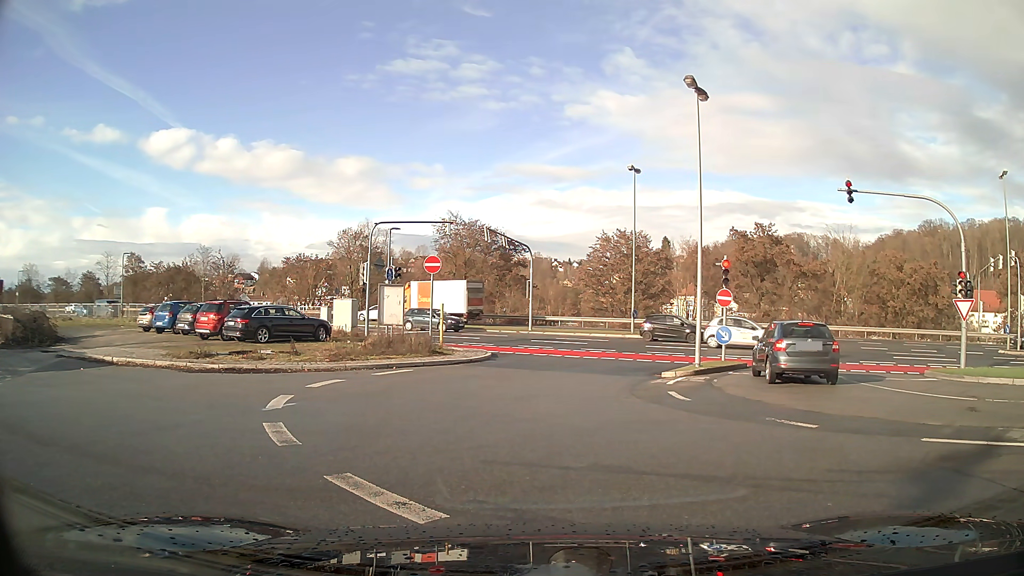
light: Day
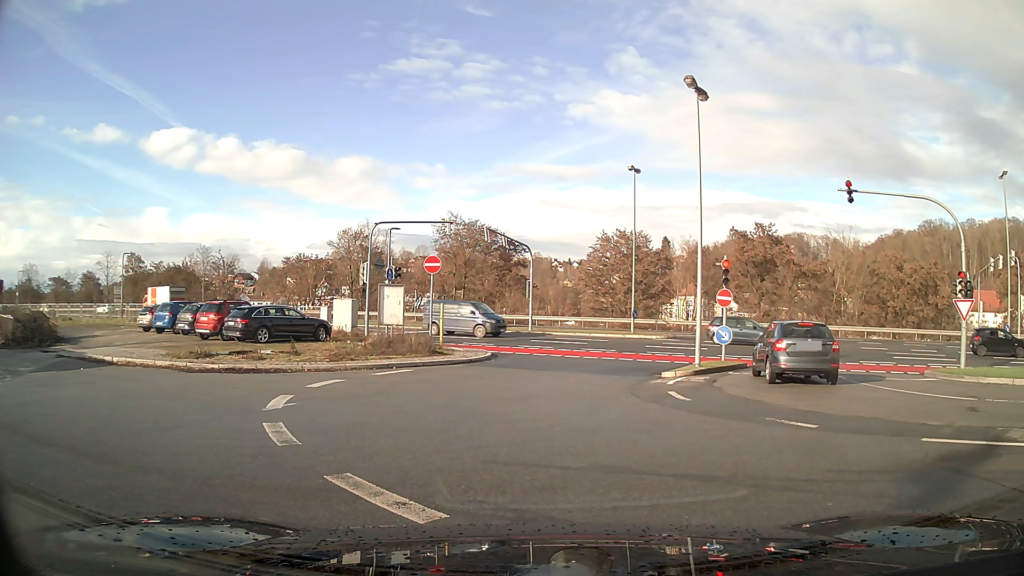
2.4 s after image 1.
(0.0, 0.0) m; 0°
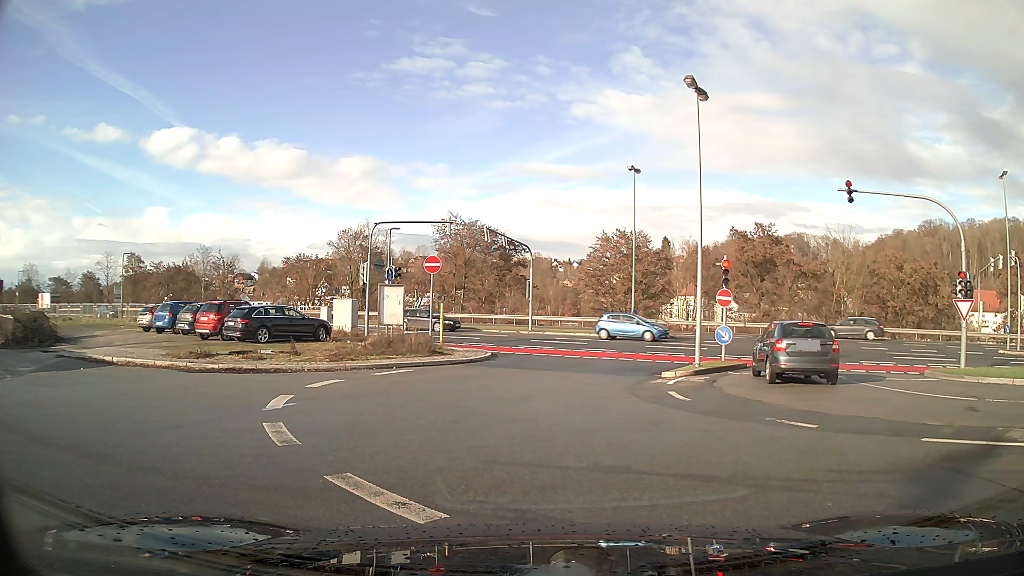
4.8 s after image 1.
(0.0, 0.0) m; 0°
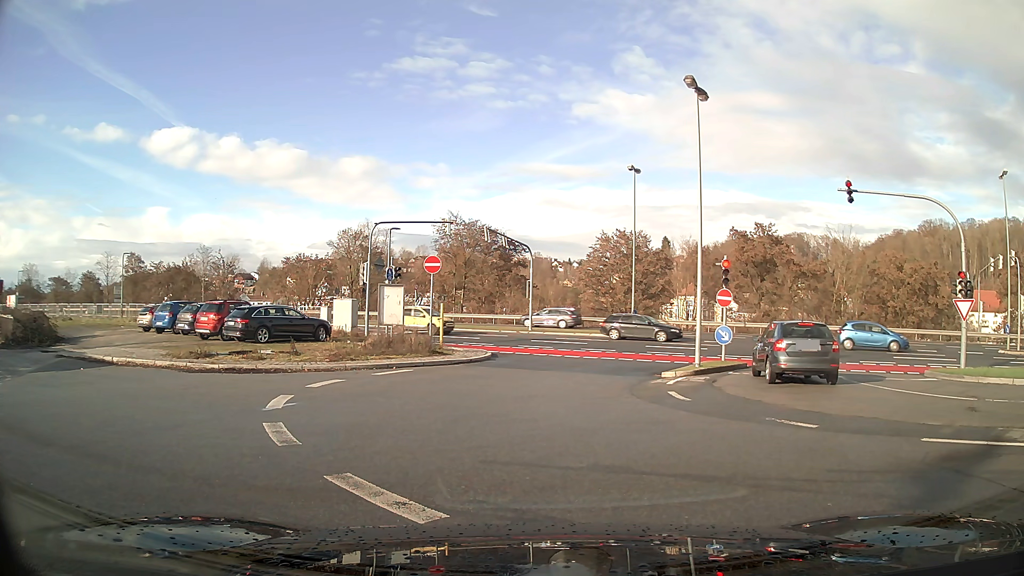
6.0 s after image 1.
(0.0, 0.0) m; 0°
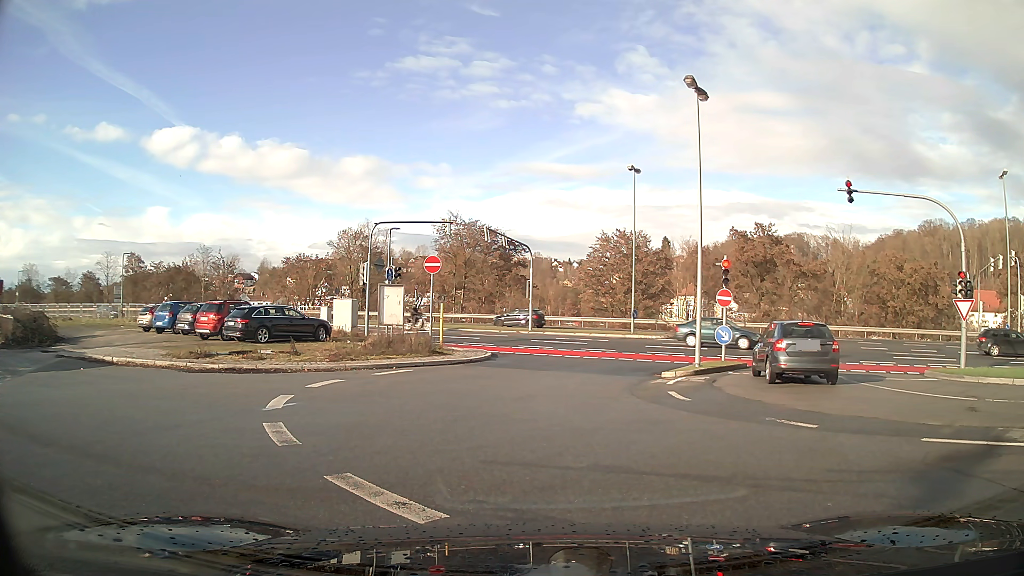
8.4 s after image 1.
(0.0, 0.0) m; 0°
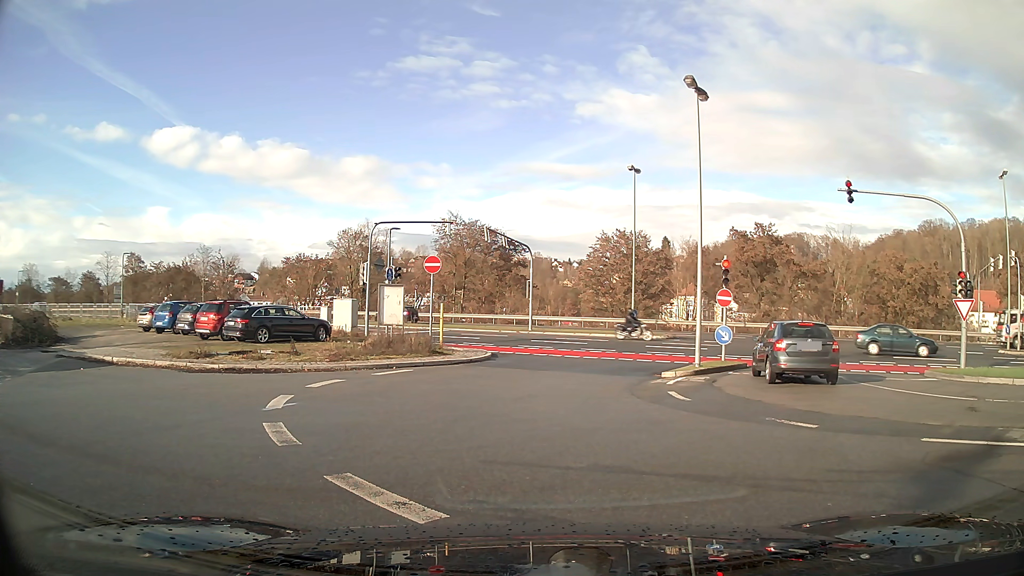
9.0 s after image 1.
(0.0, 0.0) m; 0°
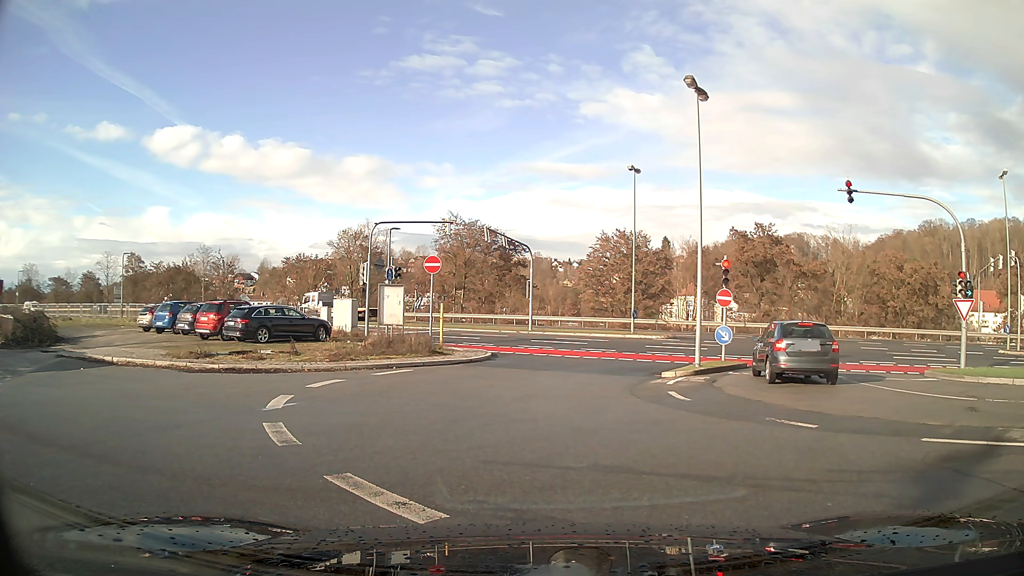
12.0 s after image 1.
(0.0, 0.0) m; 0°
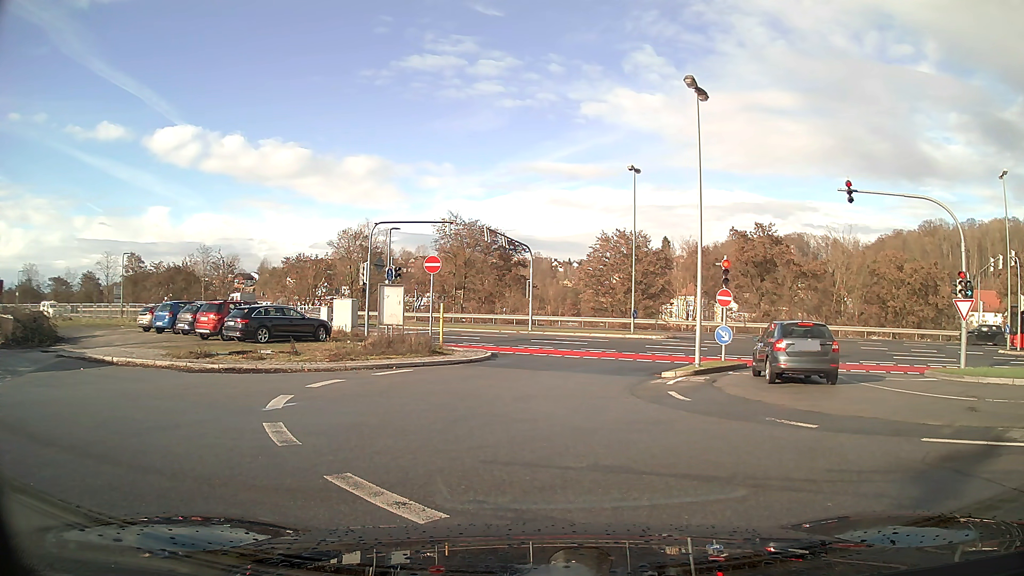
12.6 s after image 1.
(0.0, 0.0) m; 0°
